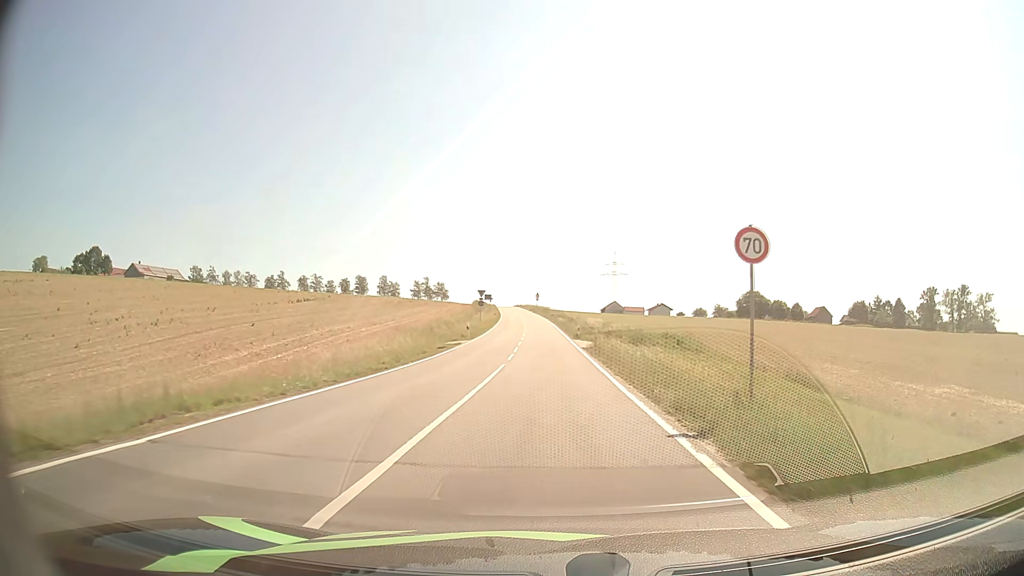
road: tertiary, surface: asphalt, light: Day
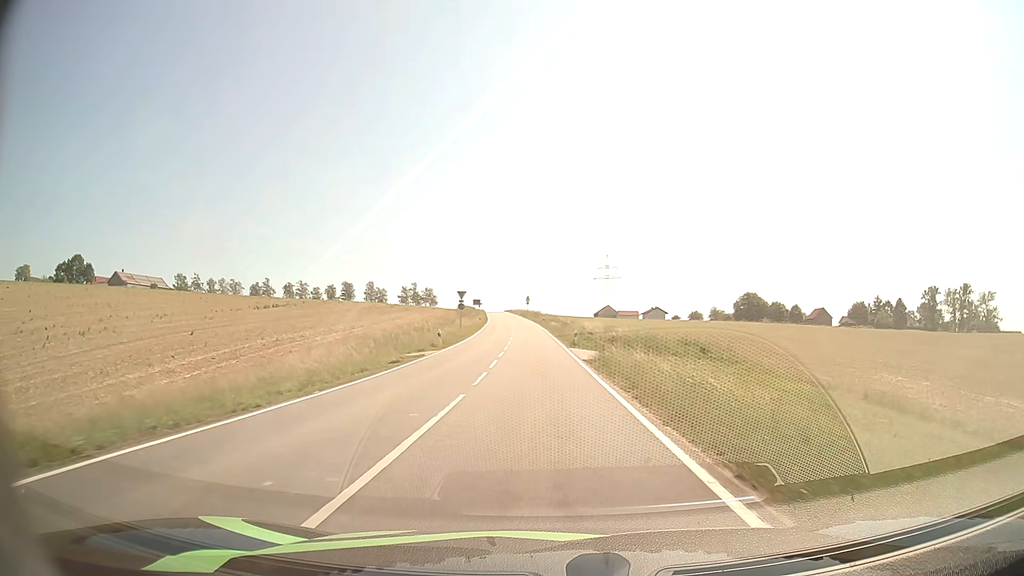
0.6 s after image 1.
(+0.1, +9.1) m; +1°
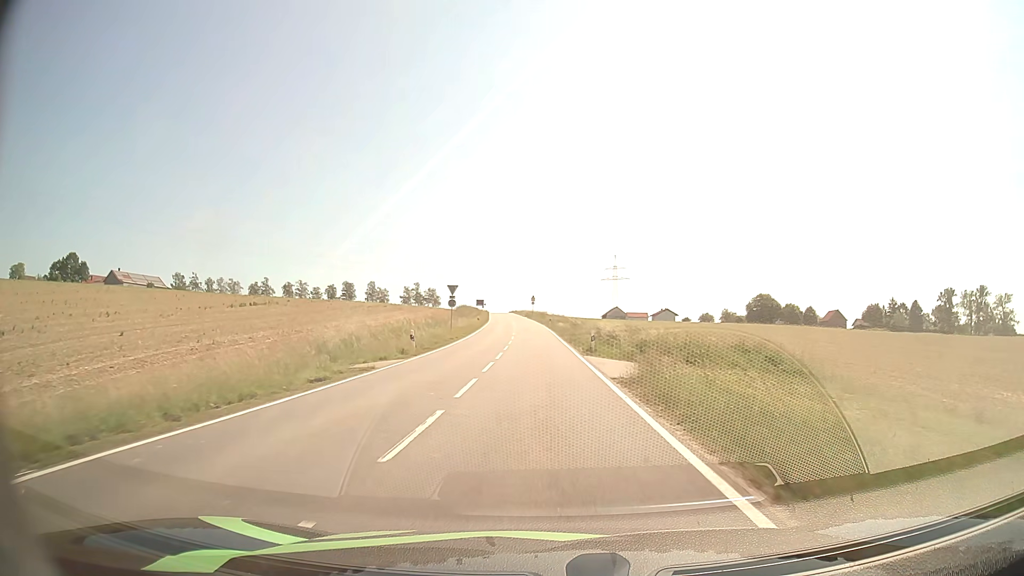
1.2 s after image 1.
(-0.1, +9.7) m; -1°
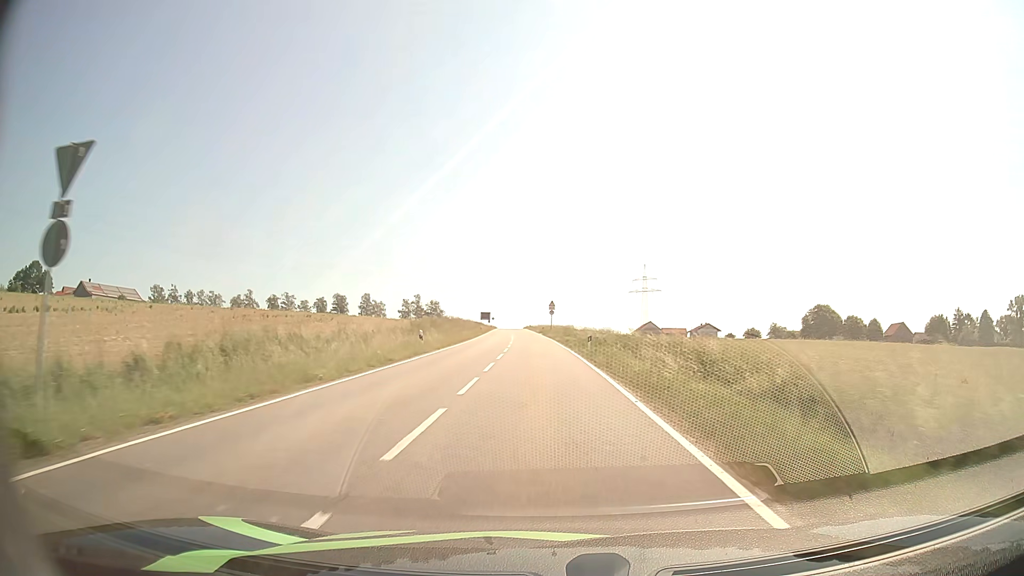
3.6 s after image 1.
(-0.7, +43.7) m; -2°
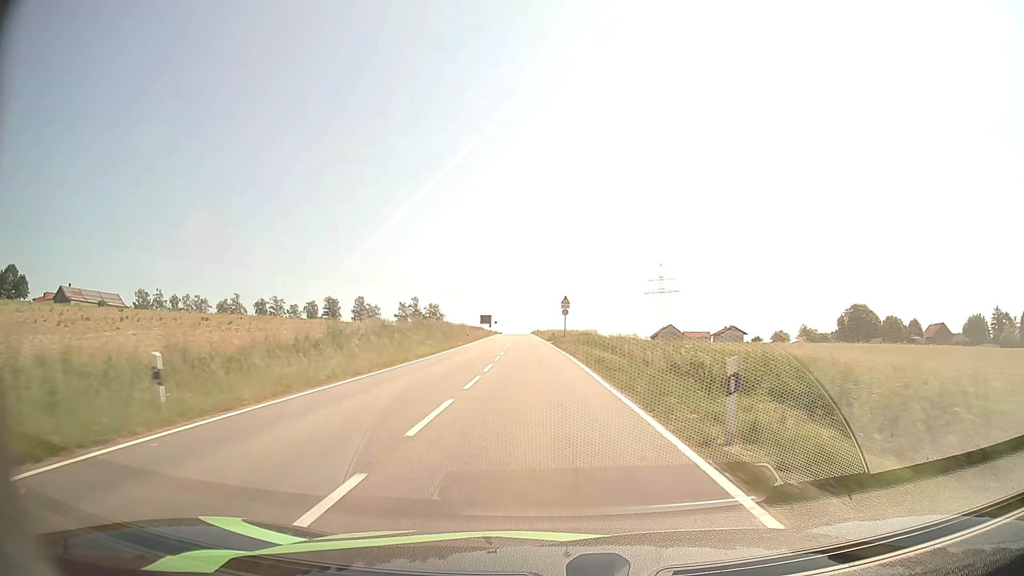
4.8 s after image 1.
(-0.2, +23.4) m; -1°
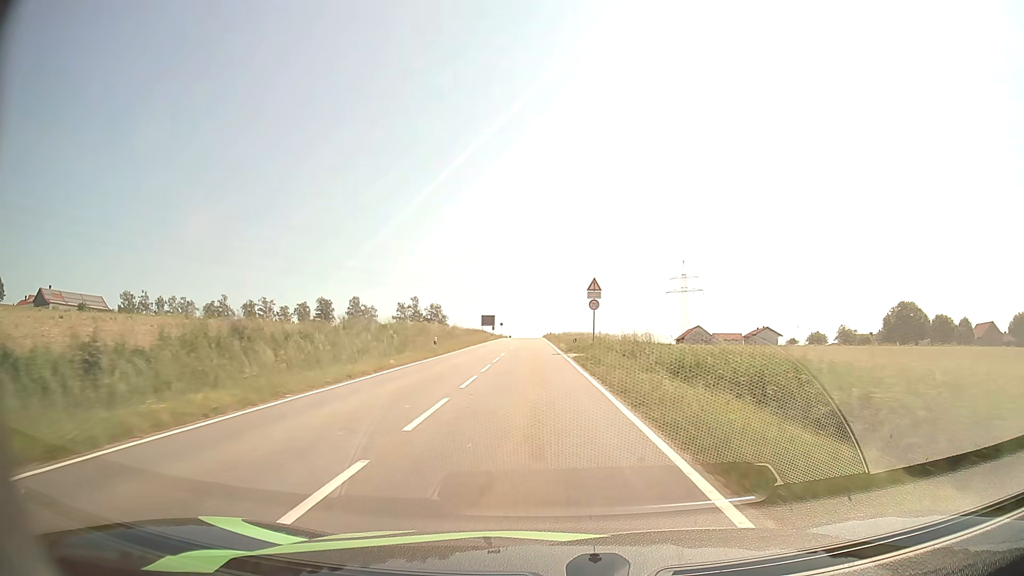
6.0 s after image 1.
(-0.2, +24.0) m; -1°
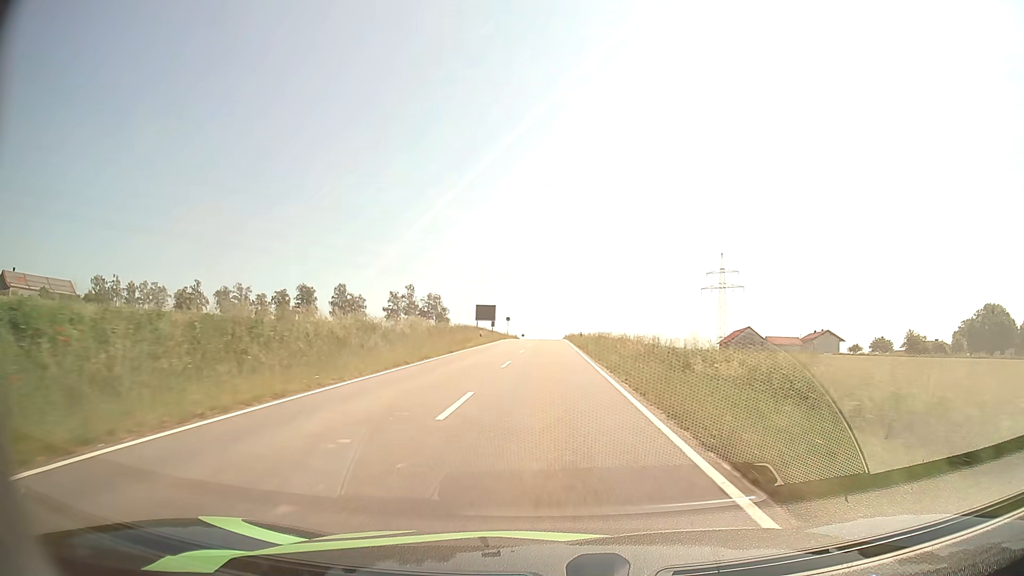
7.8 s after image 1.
(-0.8, +36.6) m; -2°
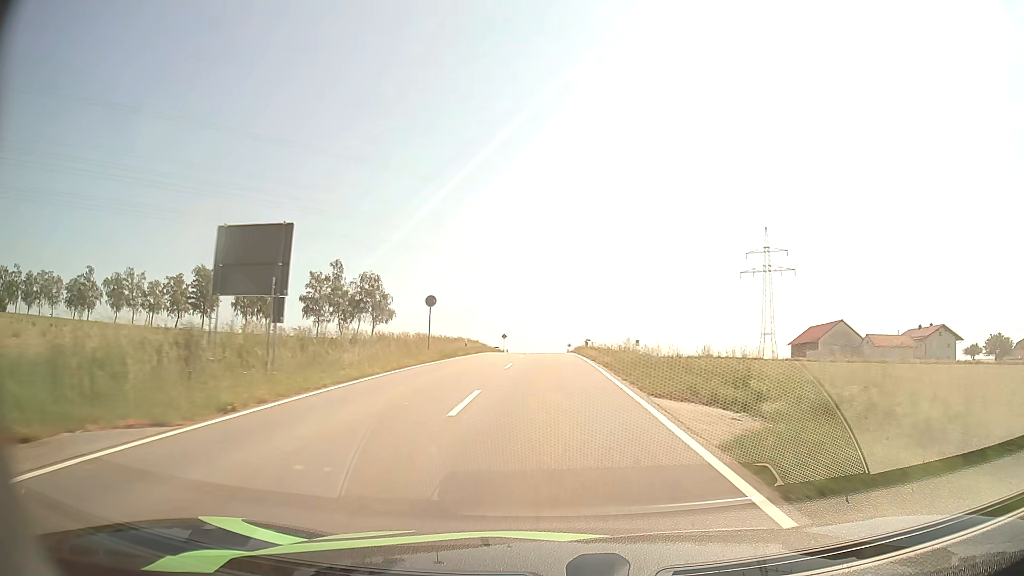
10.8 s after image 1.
(+0.3, +61.6) m; 0°
(0, +10) (0, +20) (0, +30) (0, +40) (0, +50) (0, +60) (0, +70) (0, +80) (0, +90) (0, +100) m
